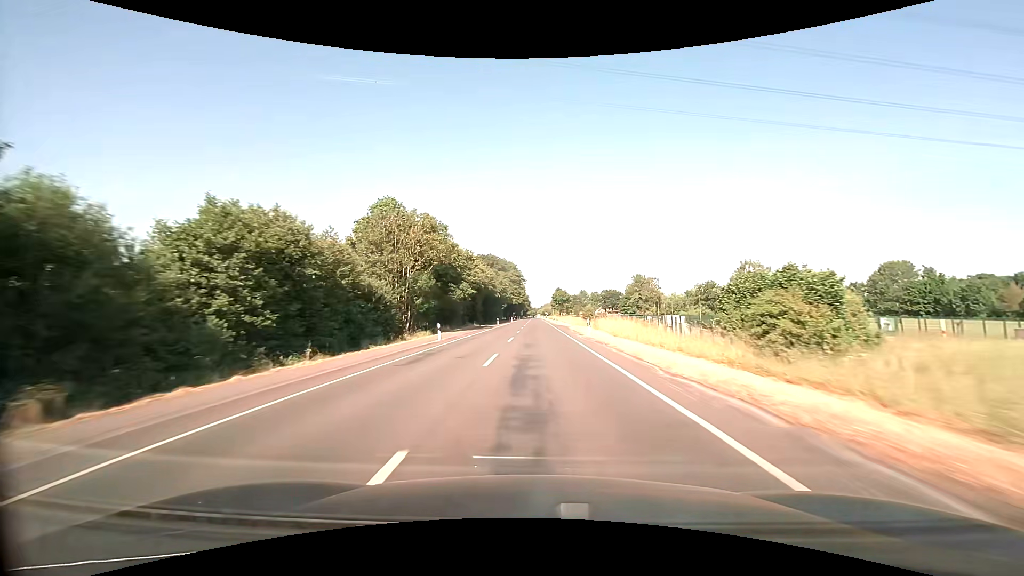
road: secondary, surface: asphalt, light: Day
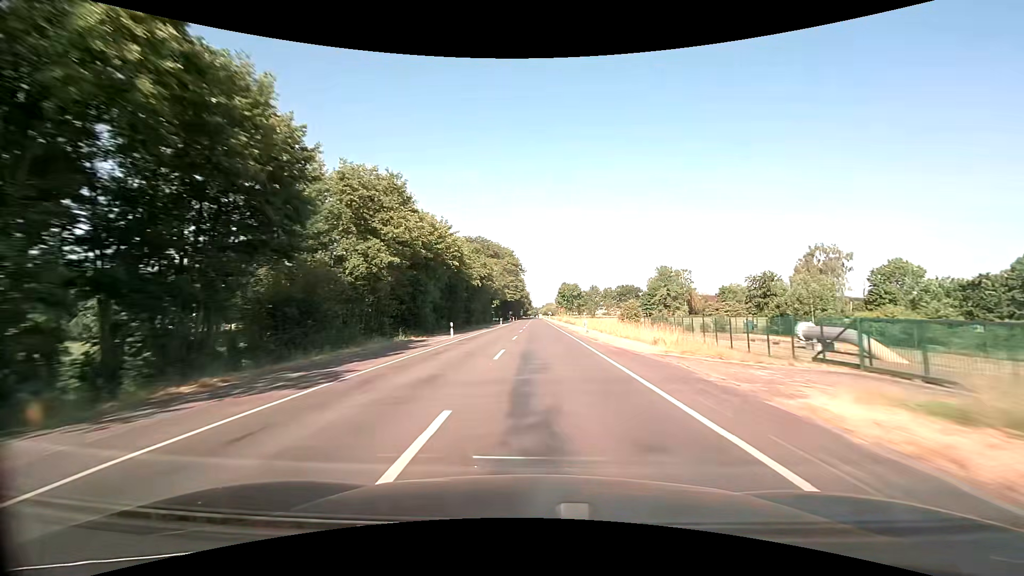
(-0.1, +46.3) m; 0°
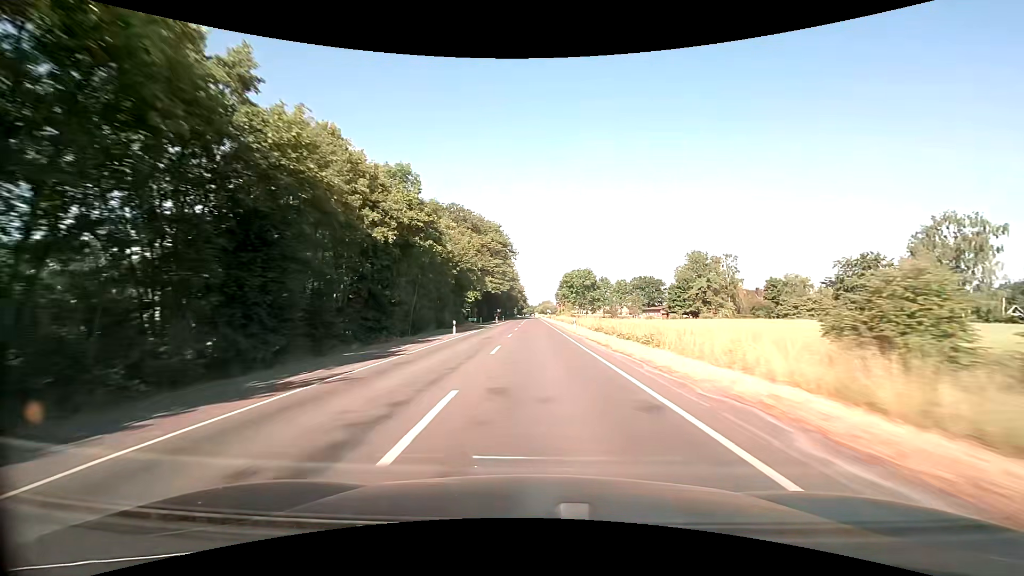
(+0.1, +46.5) m; 0°
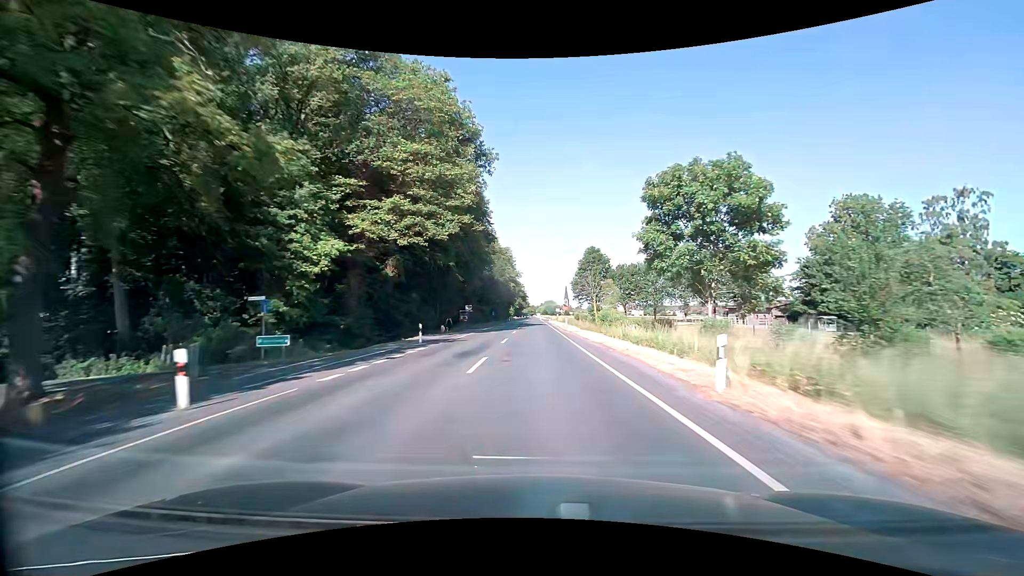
(-0.5, +77.6) m; 0°
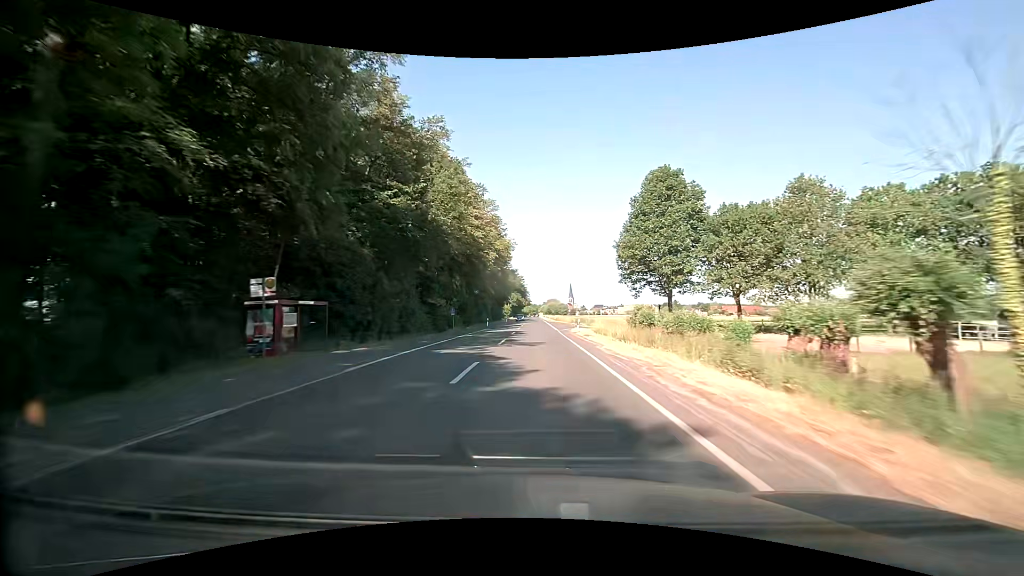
(-0.1, +62.1) m; 0°
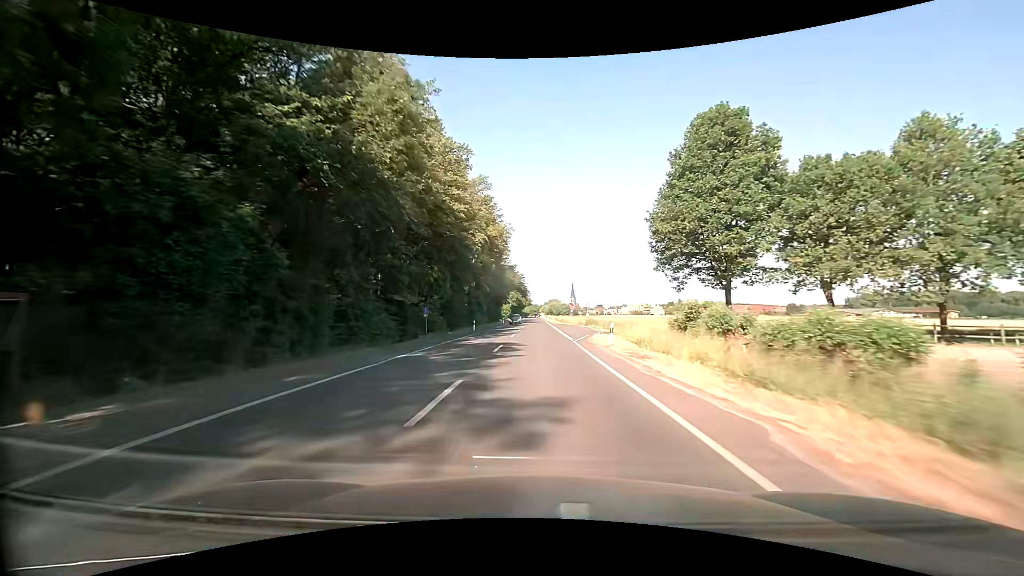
(0.0, +15.5) m; 0°
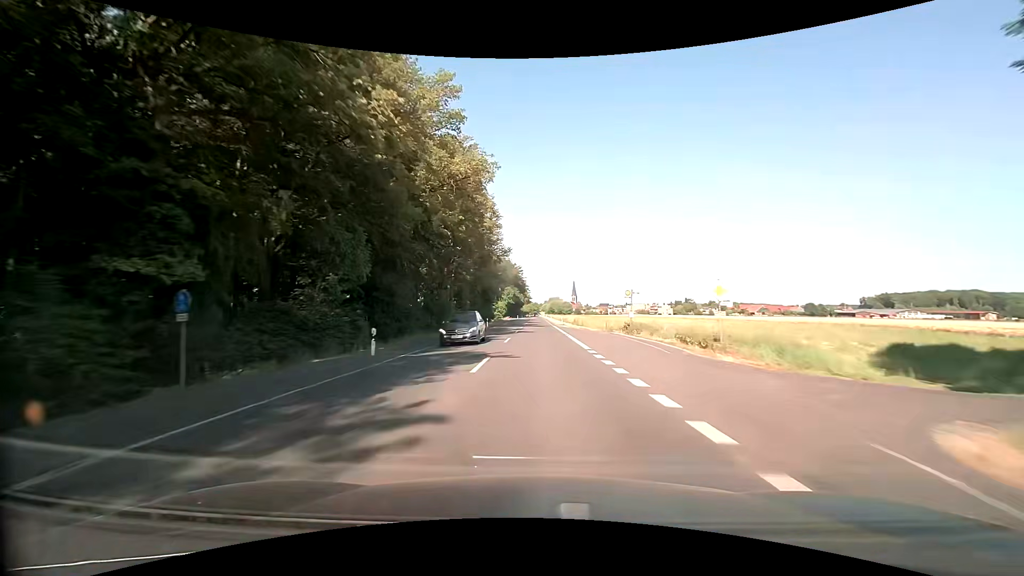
(0.0, +31.1) m; +1°
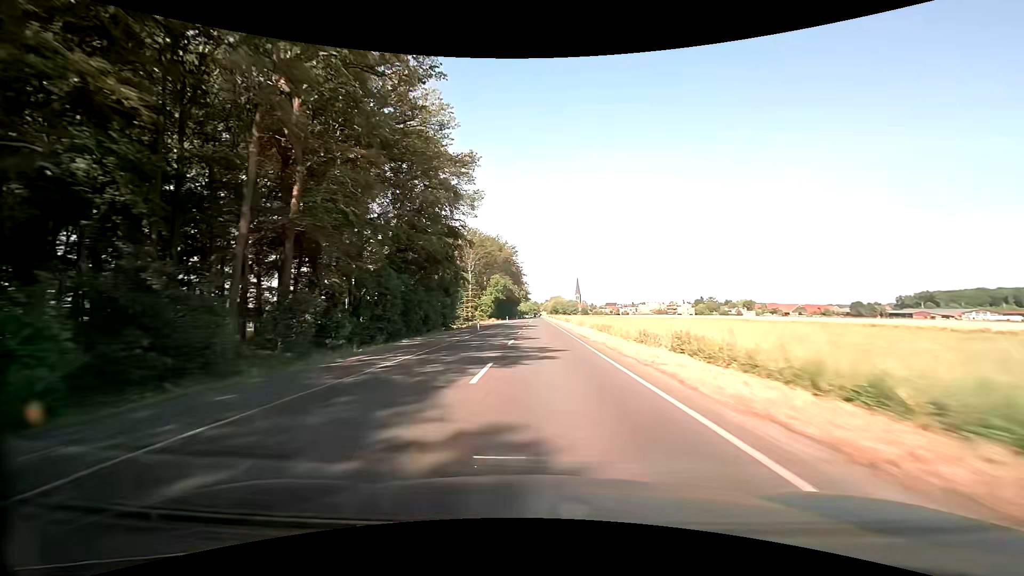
(-1.0, +61.7) m; -1°
(0, +10) (0, +20) (0, +30) (0, +40) (0, +50) (0, +60) (0, +70) (0, +80) (0, +90) (0, +100) m
